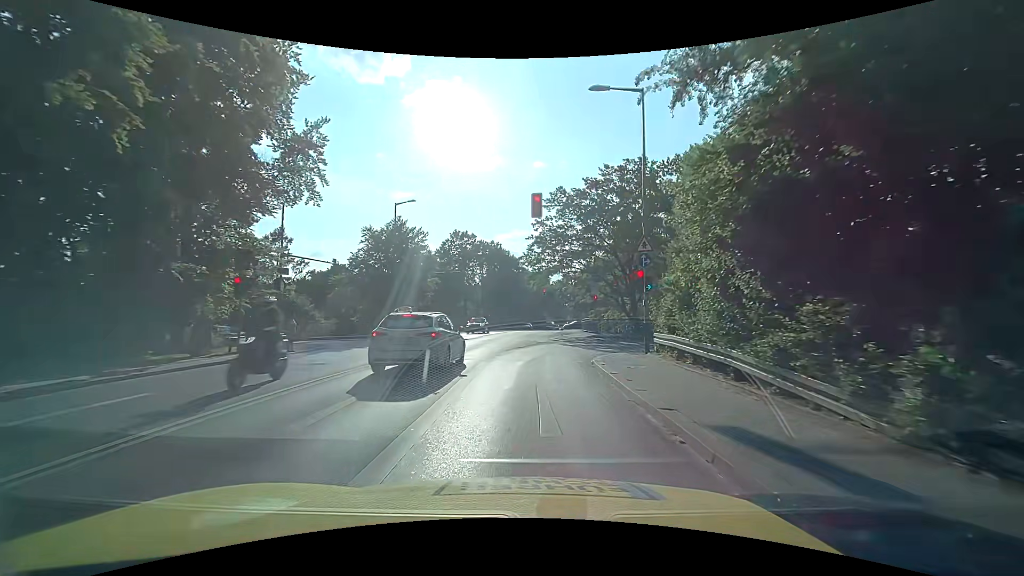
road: secondary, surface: asphalt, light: Day
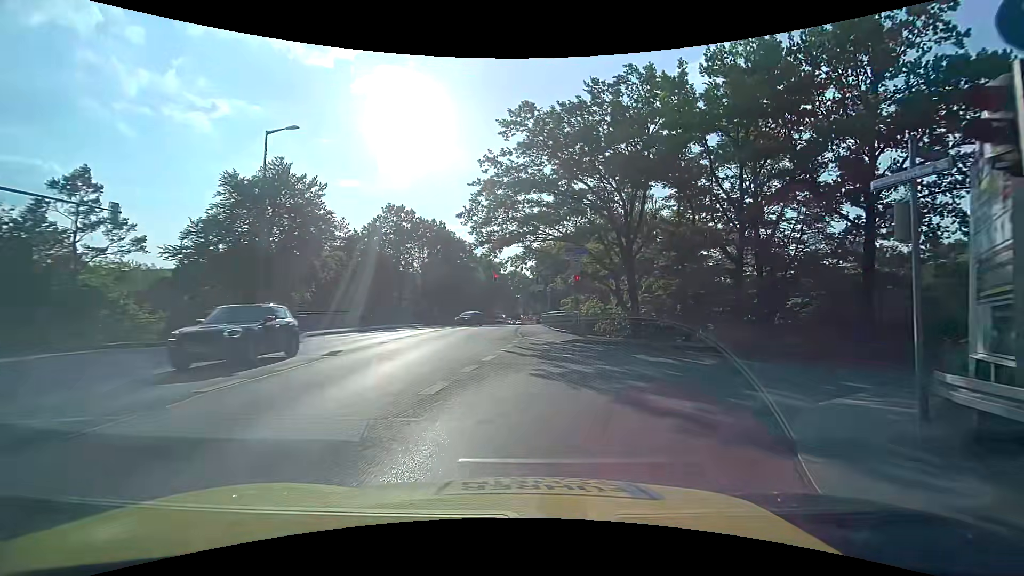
(+0.4, +15.8) m; +7°
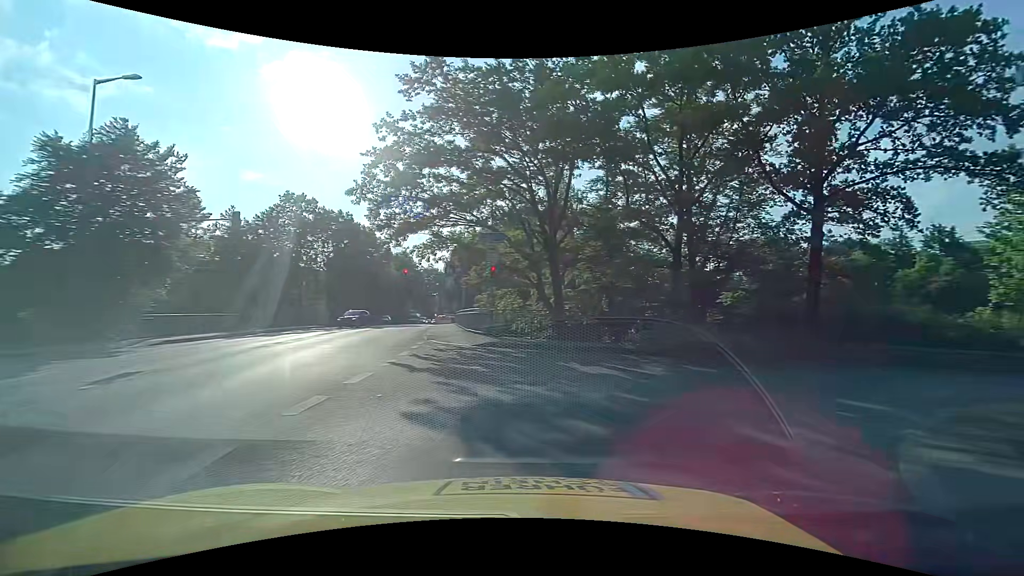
(+0.2, +4.4) m; +7°
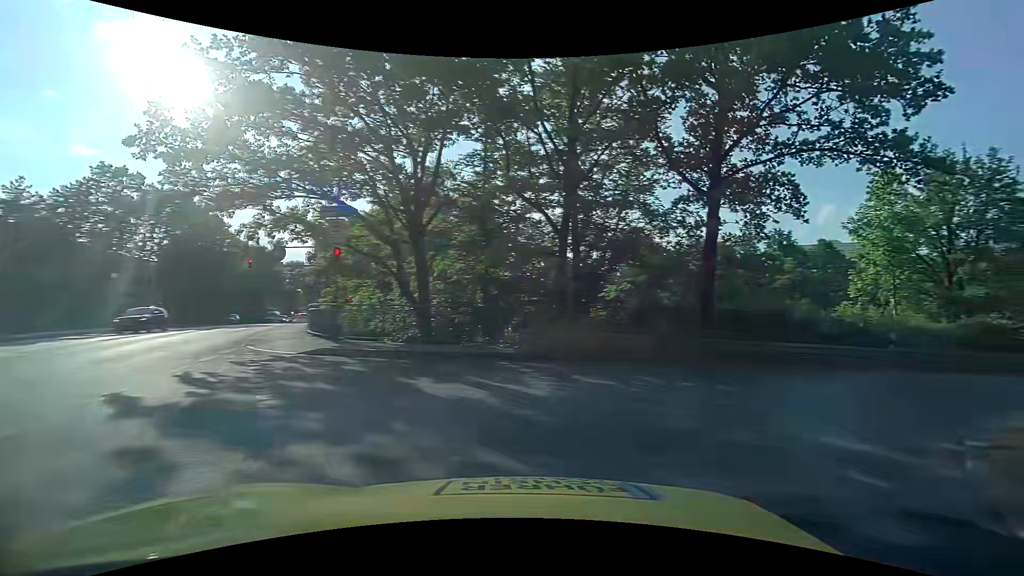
(+0.5, +4.2) m; +15°
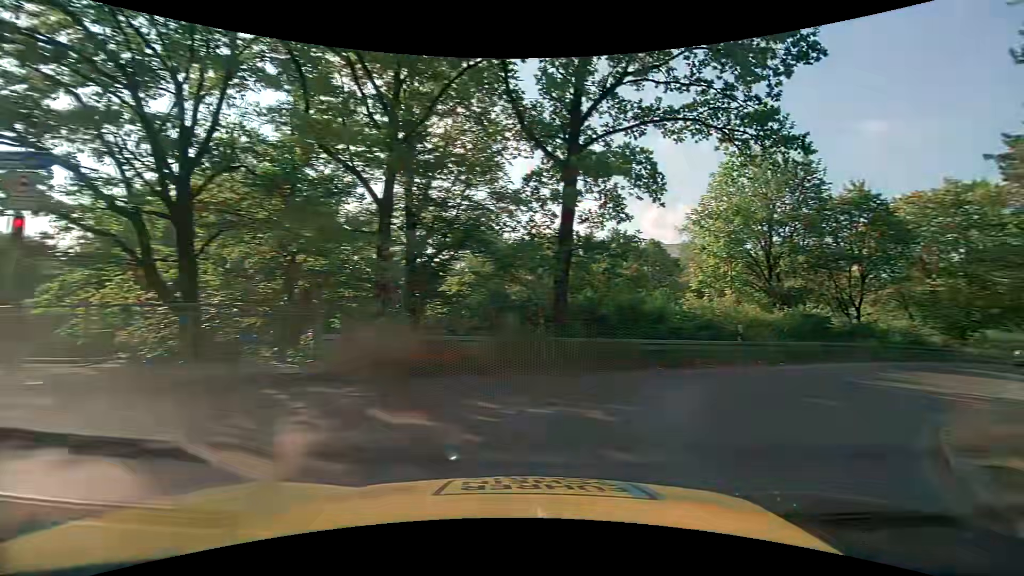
(+0.6, +4.1) m; +17°
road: trunk_link
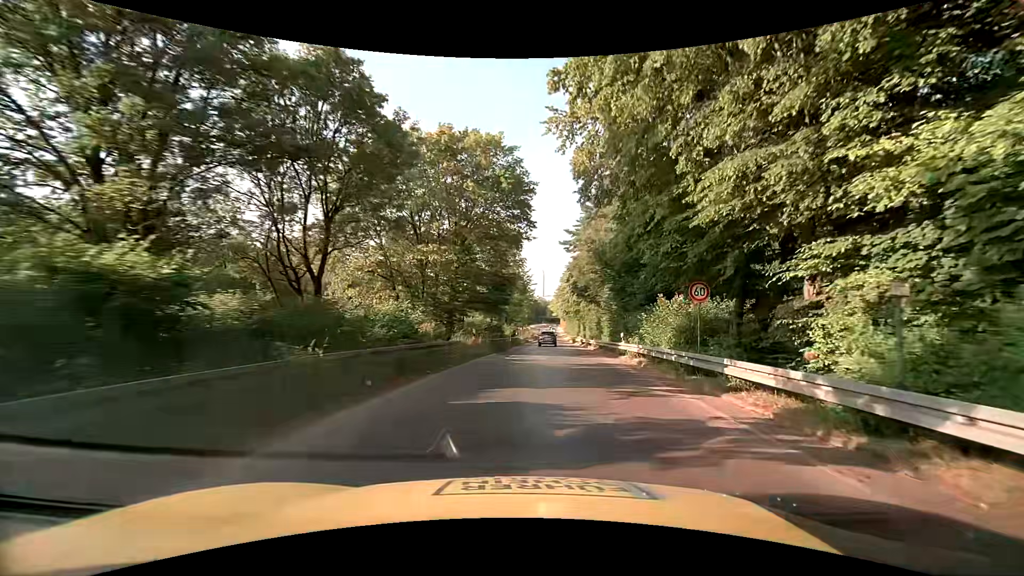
(+11.0, +17.3) m; +52°
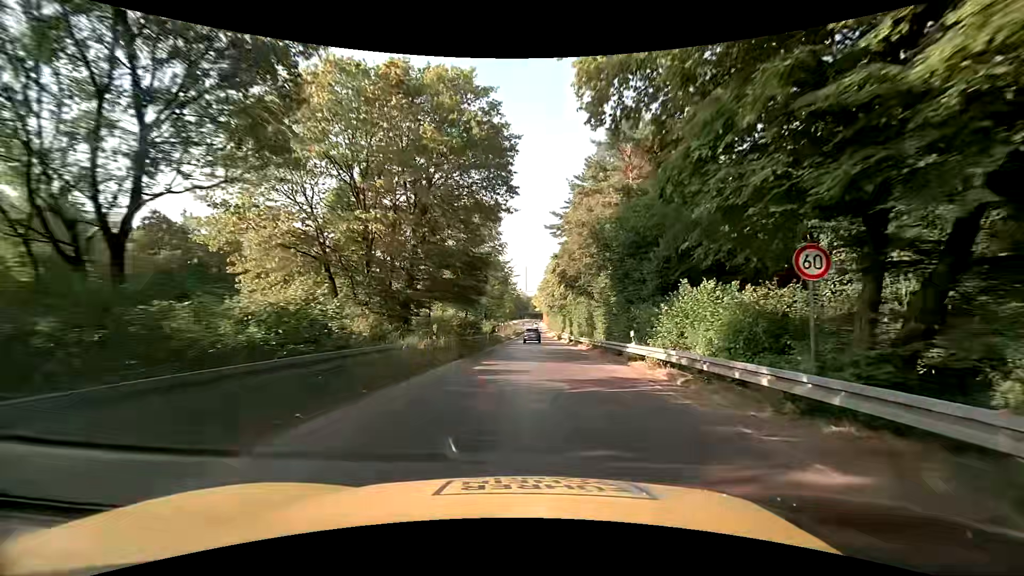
(0.0, +6.9) m; +1°
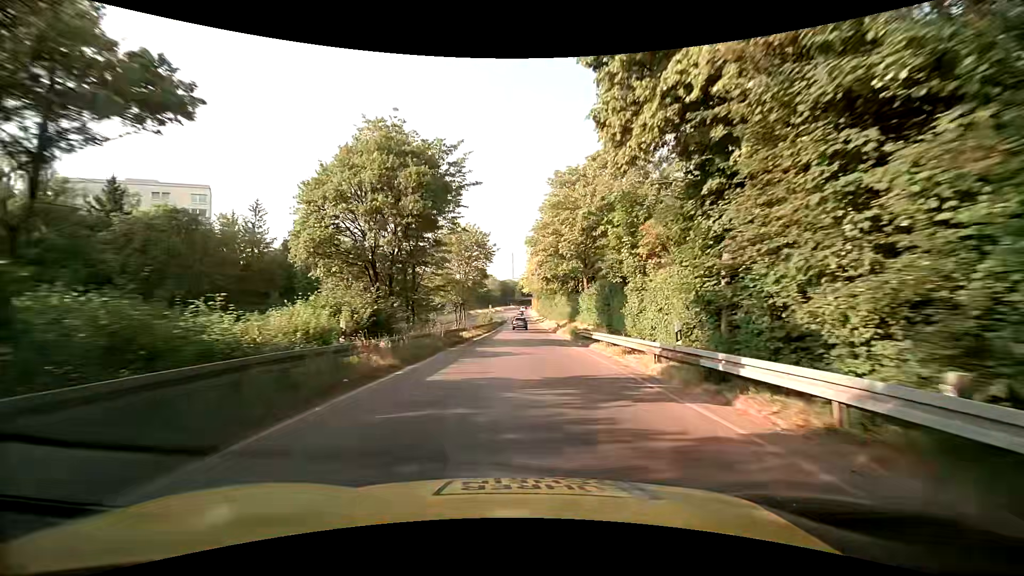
(+1.1, +42.8) m; +1°
(0, +10) (0, +20) (0, +30) (0, +40) (0, +50) (0, +60) (0, +70) (0, +80) (0, +90) (0, +100) m
